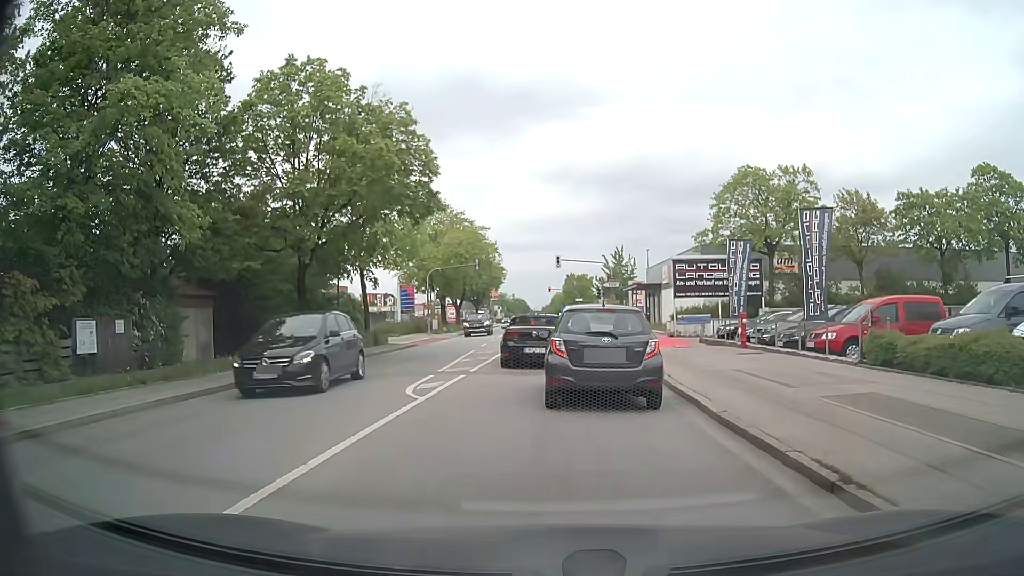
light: Day
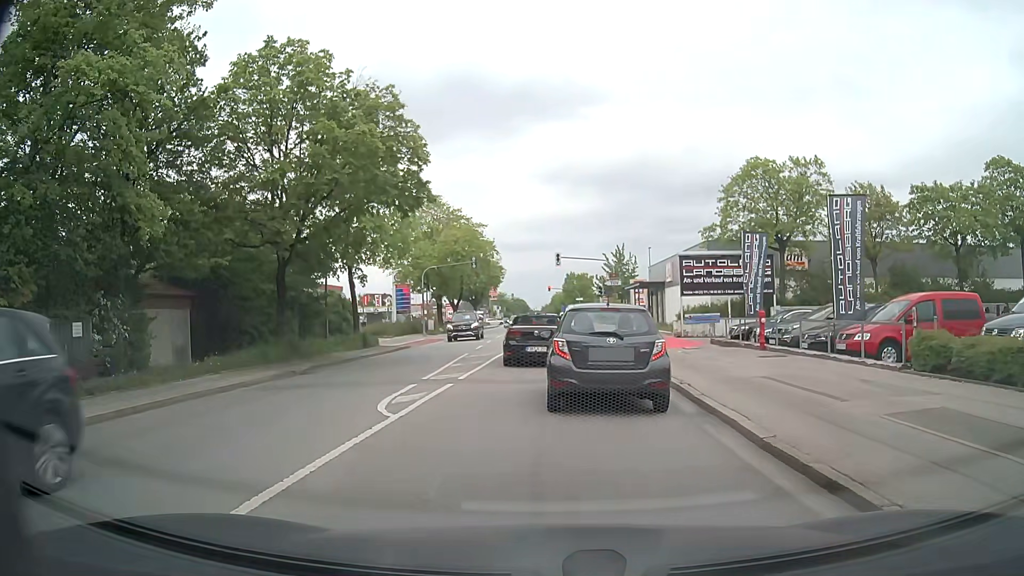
(0.0, +2.0) m; -1°
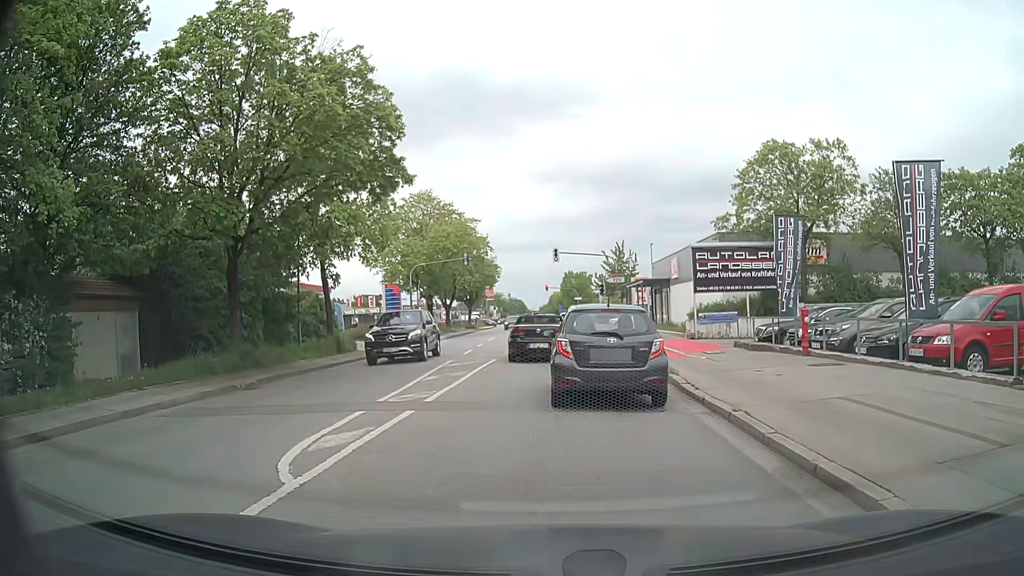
(0.0, +3.6) m; +1°
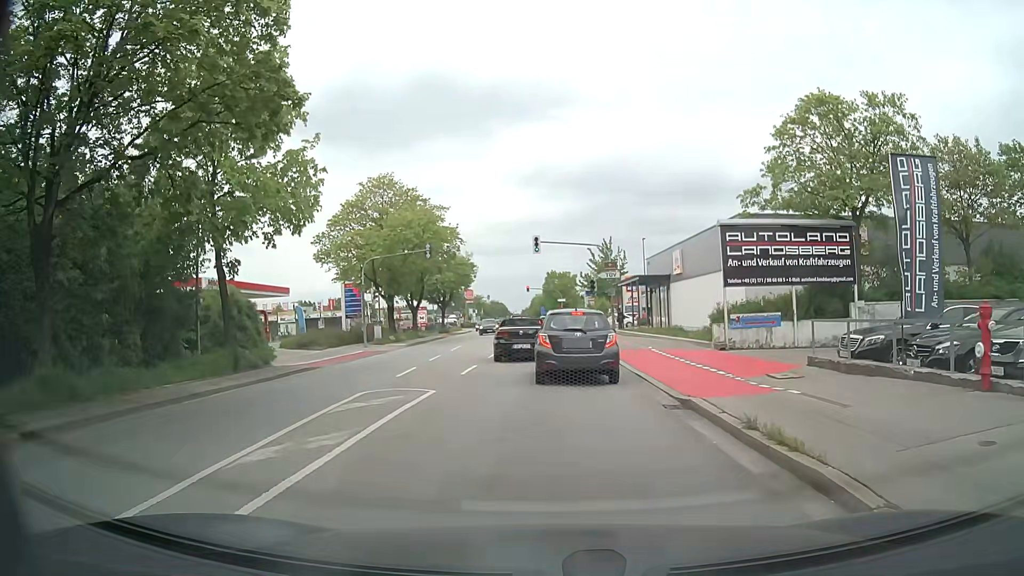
(+0.1, +8.4) m; +1°
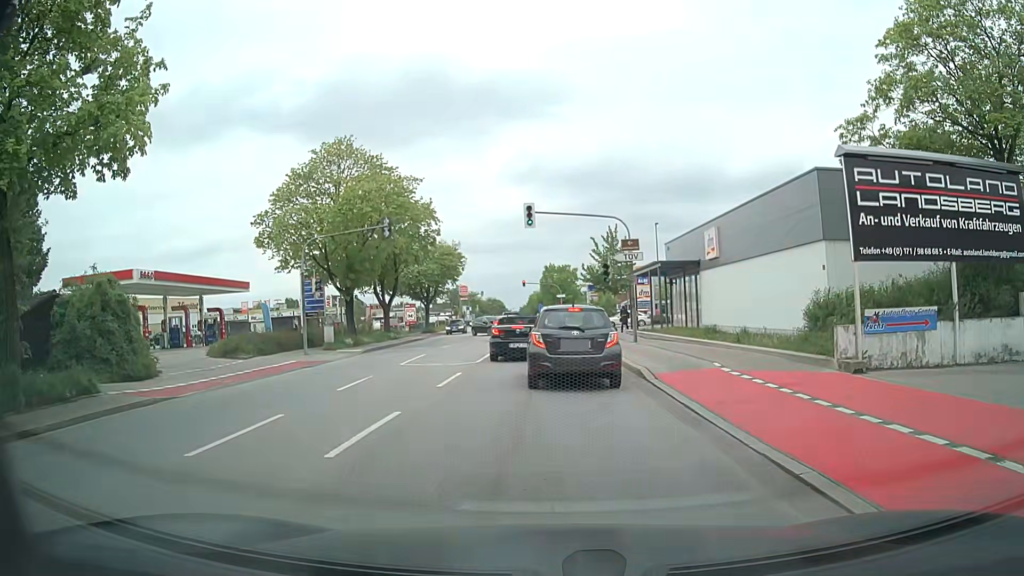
(0.0, +10.0) m; 0°
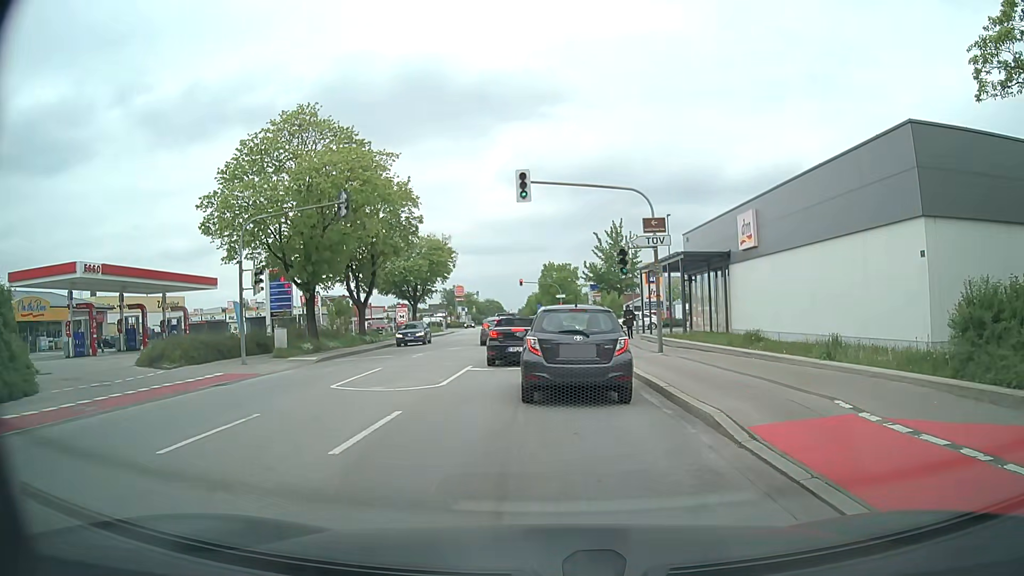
(0.0, +6.5) m; 0°
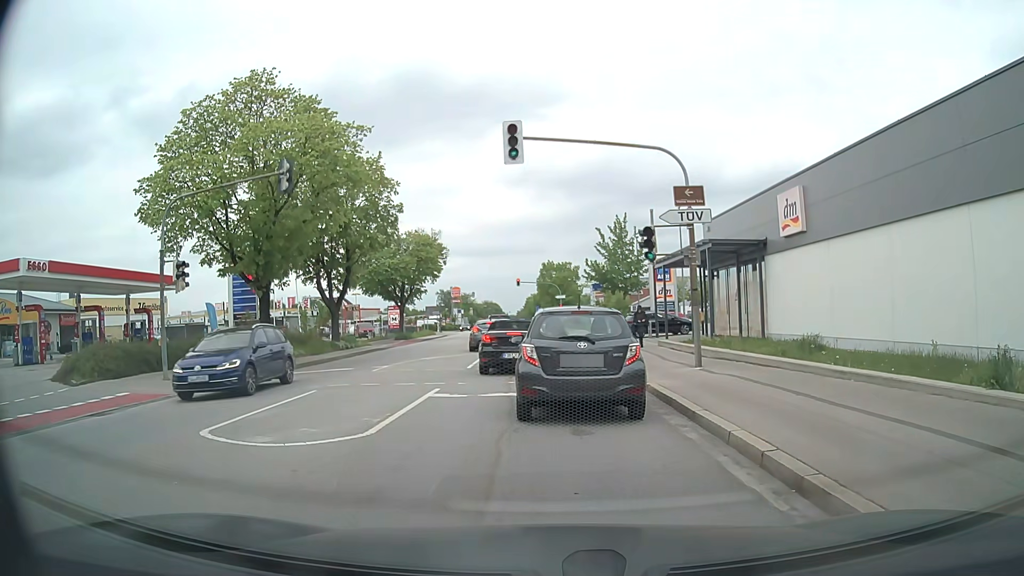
(0.0, +5.5) m; +1°
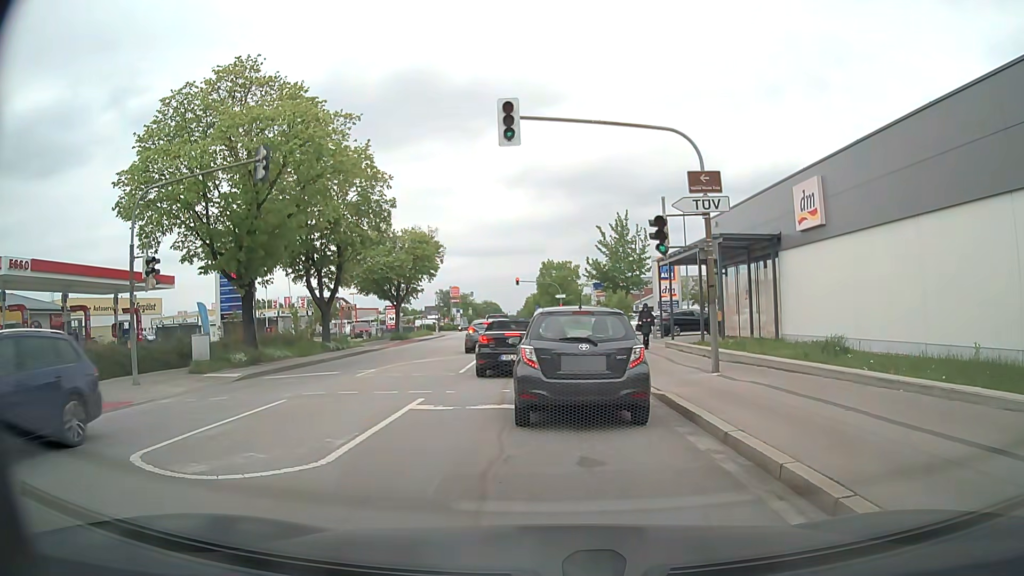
(0.0, +1.7) m; -2°
(0, +10) (+1, +20) (+1, +30) (+1, +40) (+1, +50) (+1, +60) (+1, +70) (0, +80) (0, +90) (0, +100) m
